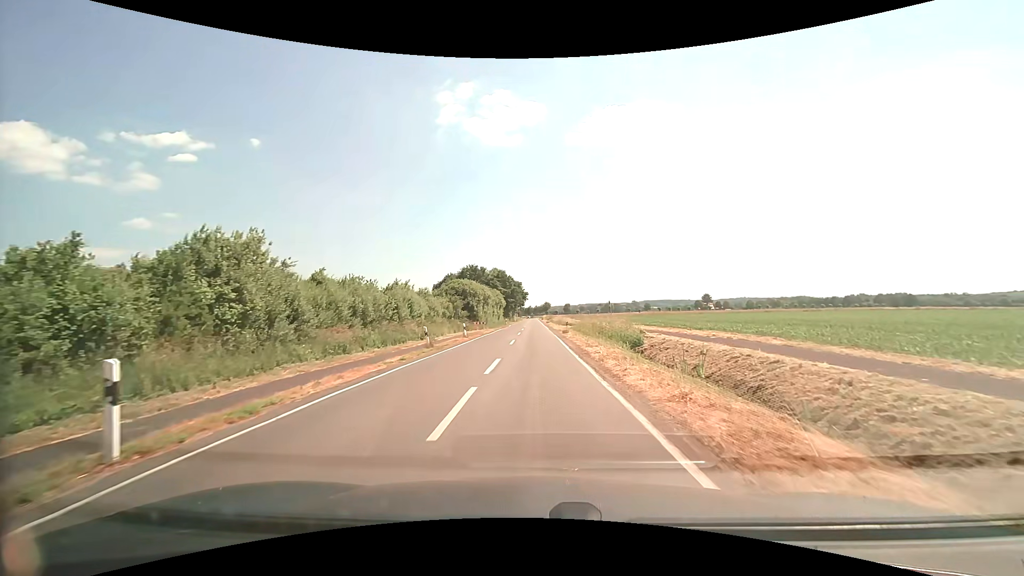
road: secondary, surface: asphalt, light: Day
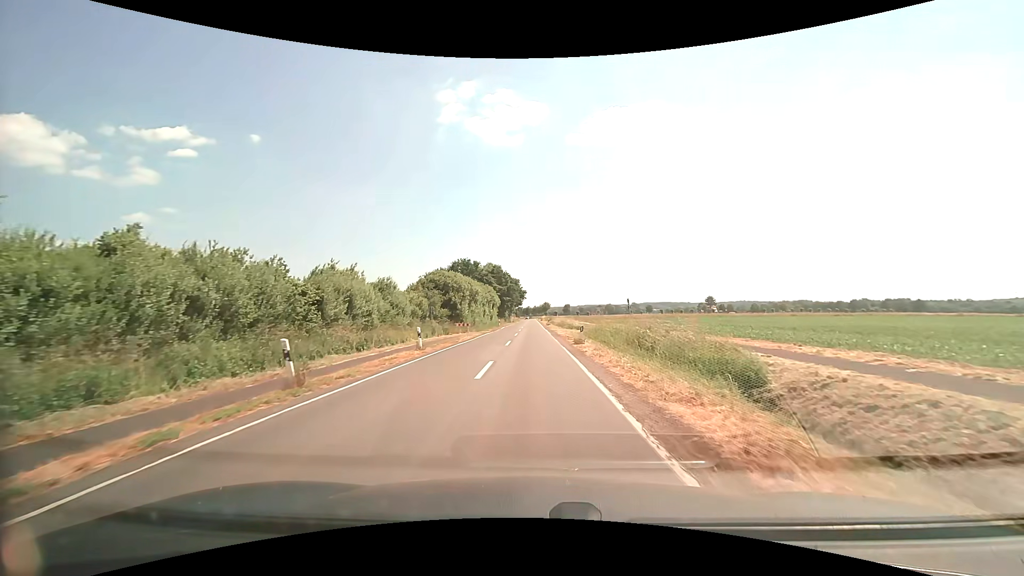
(+0.1, +13.1) m; 0°
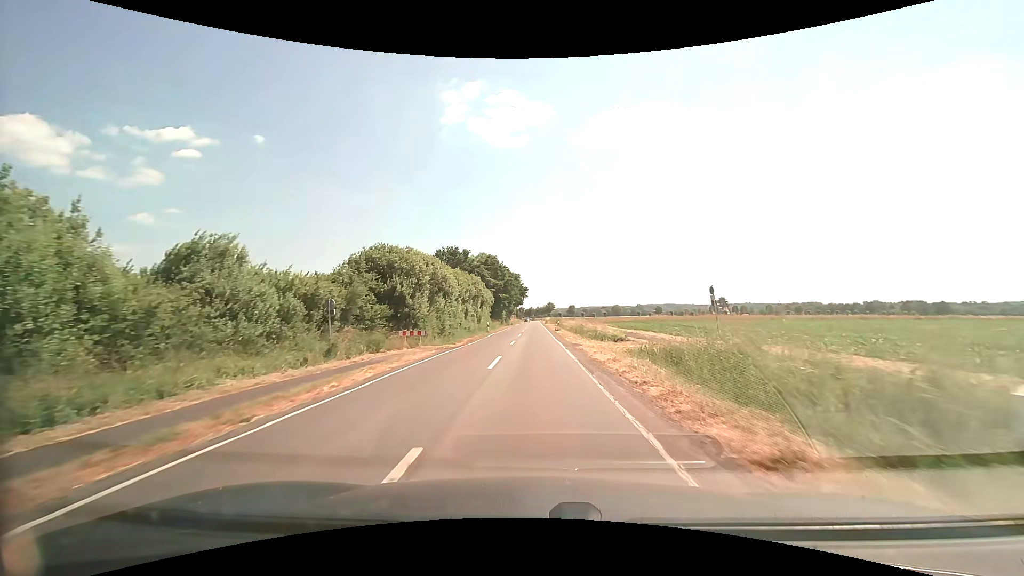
(-0.1, +21.9) m; 0°
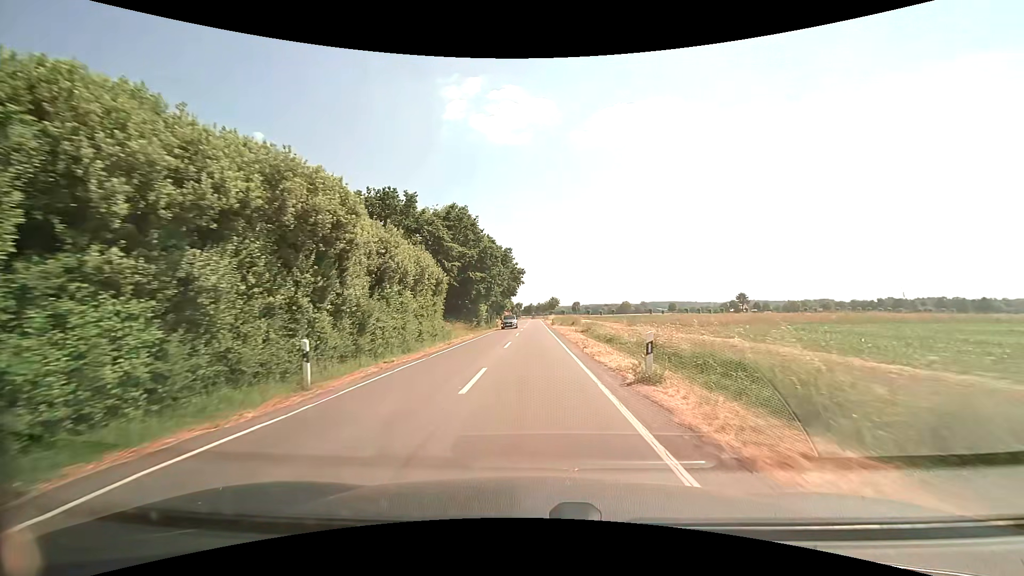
(+0.2, +41.0) m; 0°
